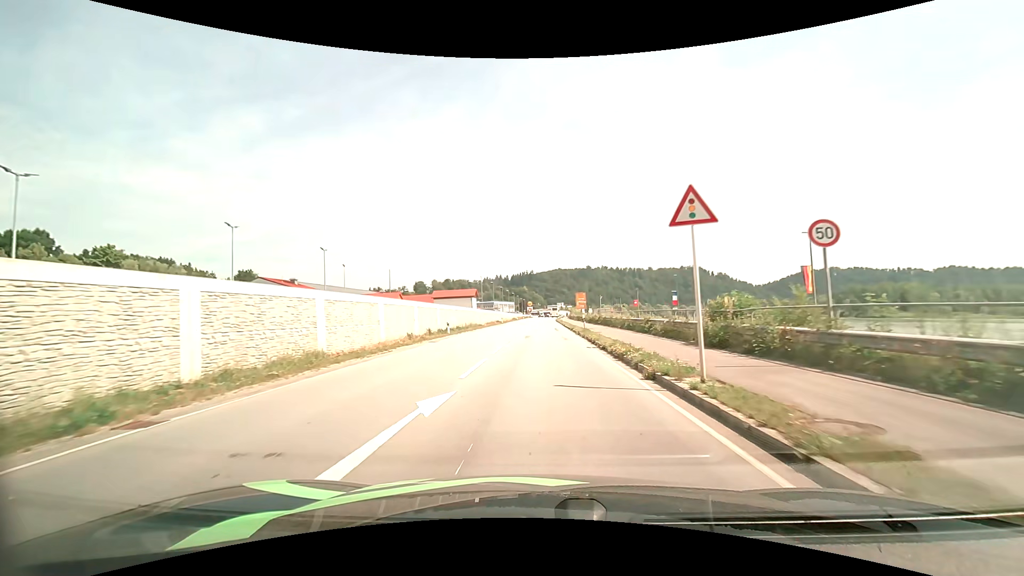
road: primary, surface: asphalt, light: Day
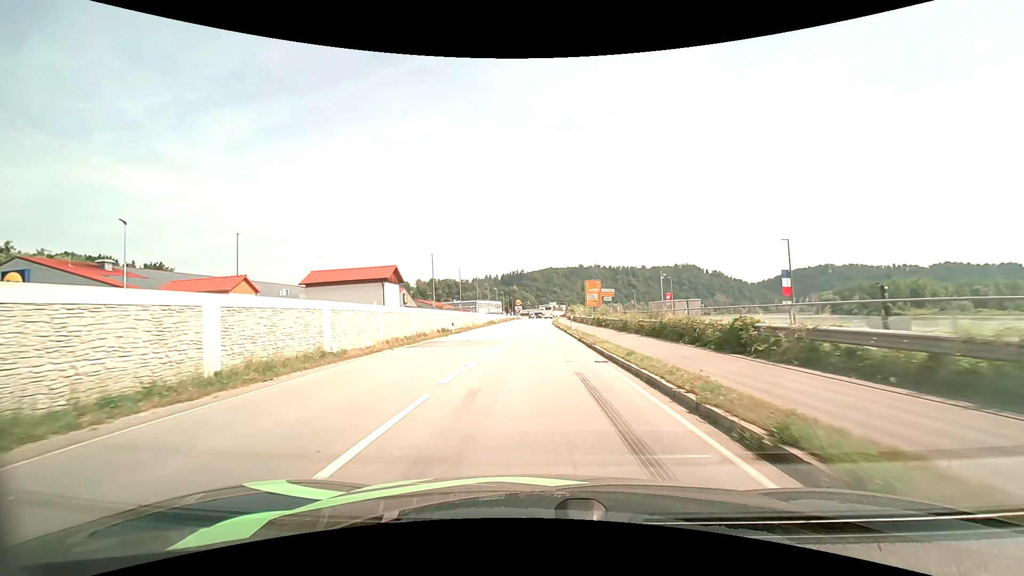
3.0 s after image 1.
(+0.4, +36.3) m; +1°
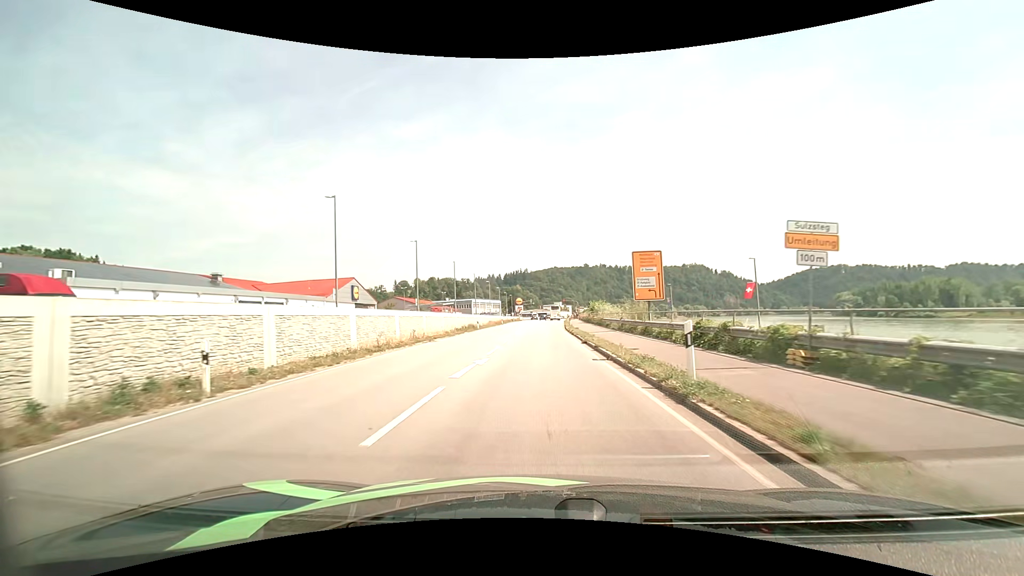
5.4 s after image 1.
(-0.2, +28.9) m; -1°
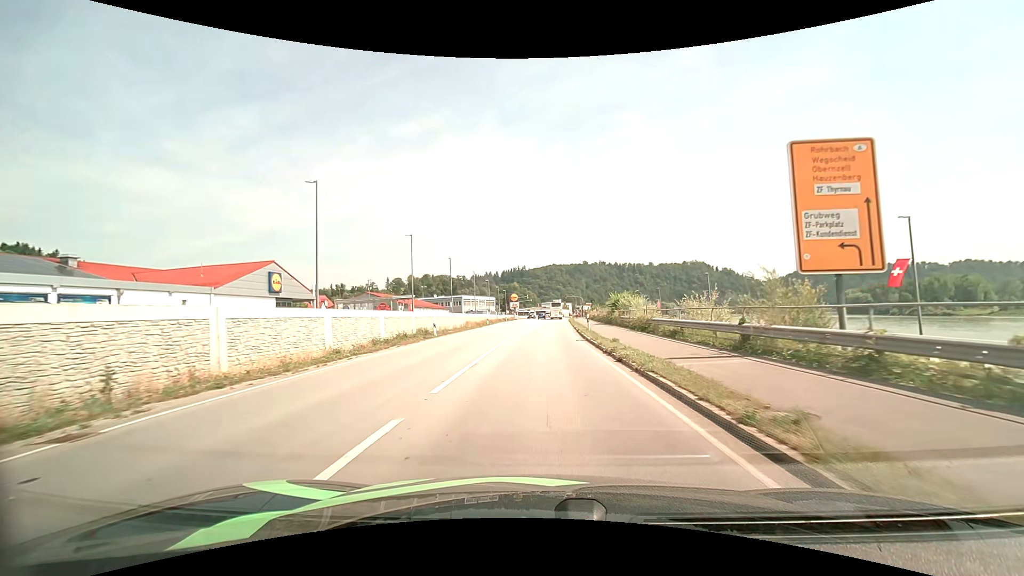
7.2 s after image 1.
(+0.1, +20.6) m; 0°
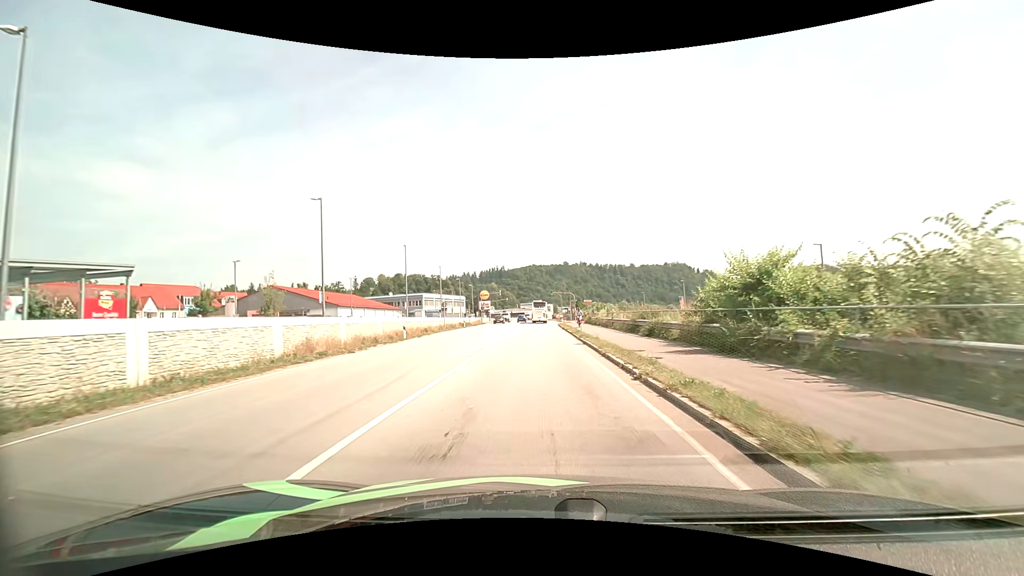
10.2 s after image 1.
(+0.5, +31.9) m; +2°
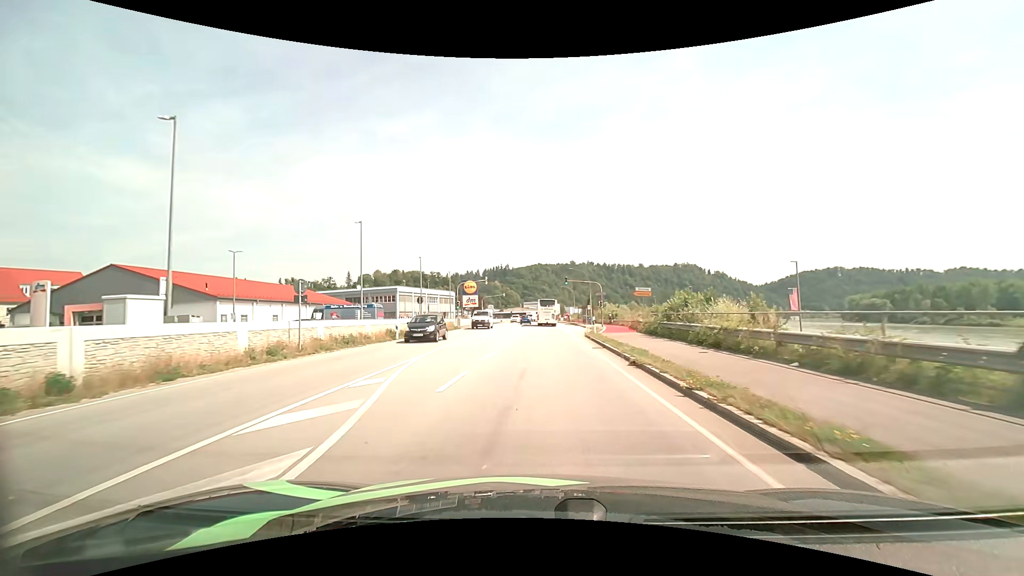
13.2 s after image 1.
(-0.2, +32.0) m; -1°
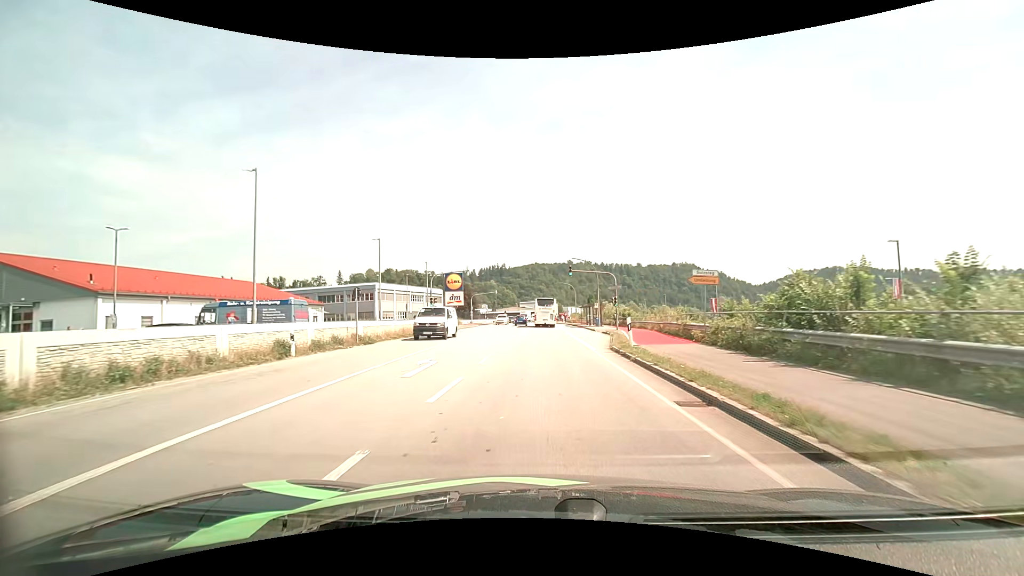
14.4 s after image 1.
(0.0, +13.0) m; 0°
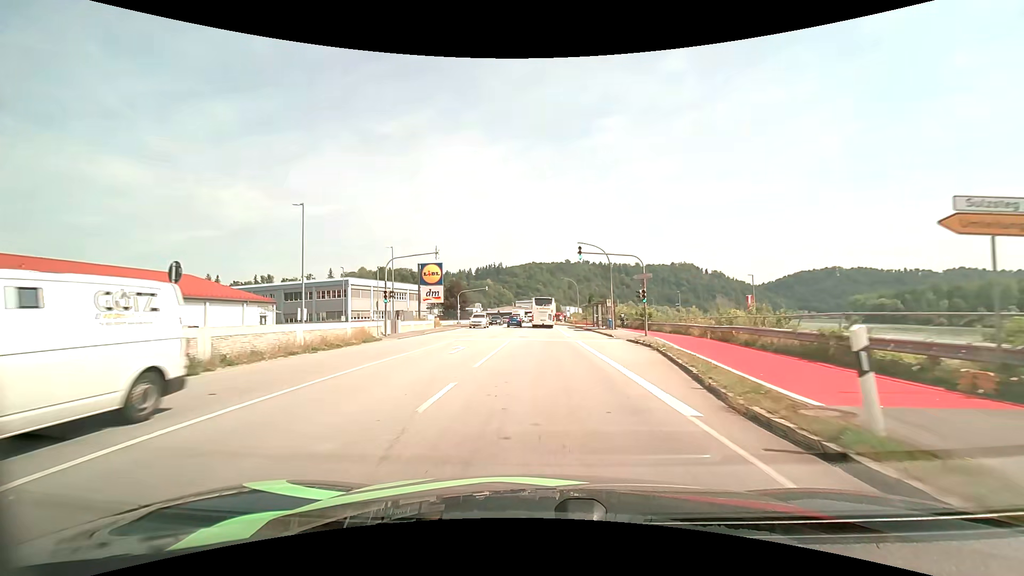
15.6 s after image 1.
(0.0, +13.0) m; 0°
(0, +10) (0, +20) (0, +30) (0, +40) (0, +50) (0, +60) (0, +70) (0, +80) (+1, +90) (+1, +100) m
